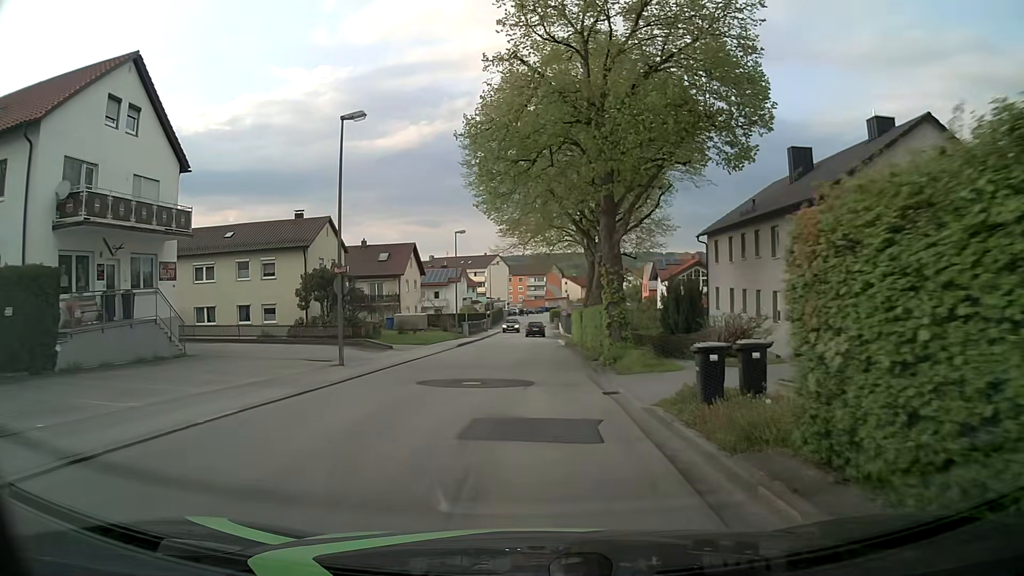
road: unclassified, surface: asphalt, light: Day
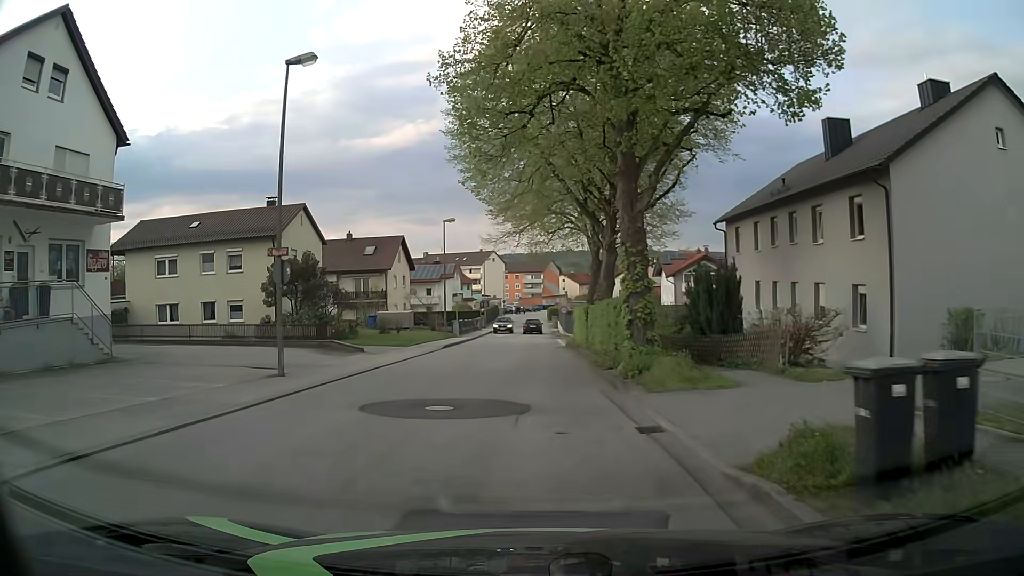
(+0.1, +4.9) m; +1°
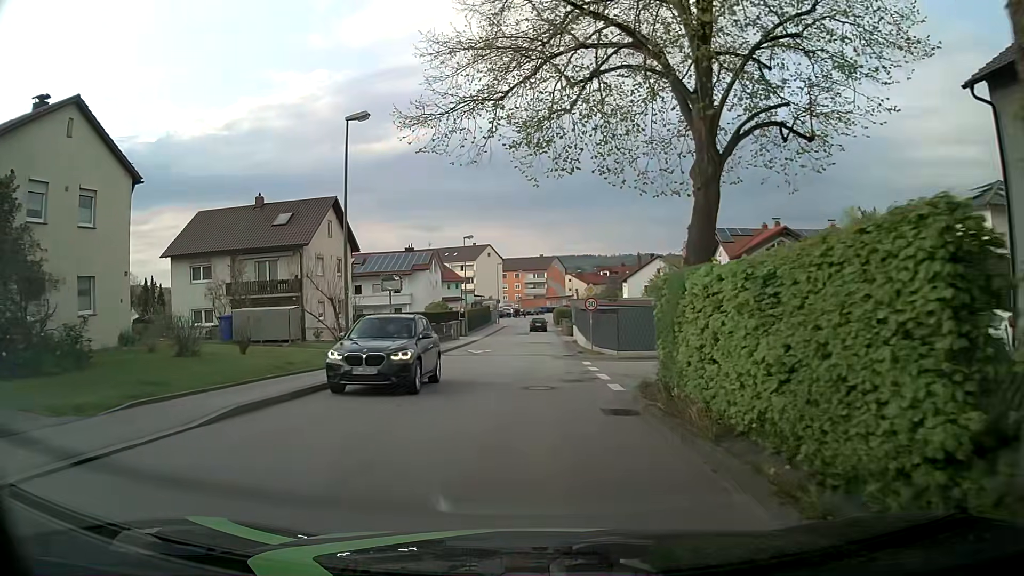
(+0.1, +24.2) m; 0°
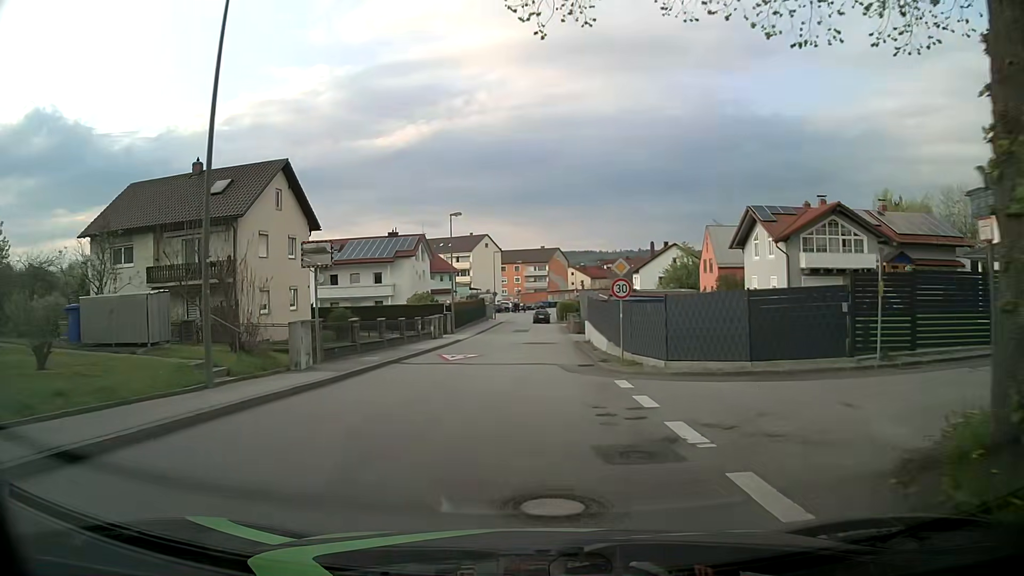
(0.0, +9.6) m; -1°
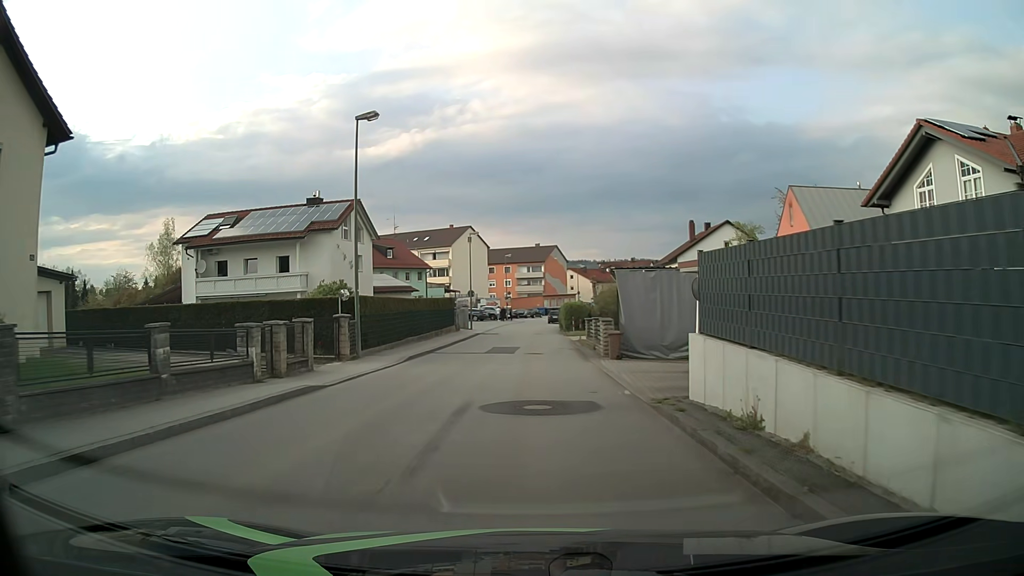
(+0.2, +24.0) m; 0°
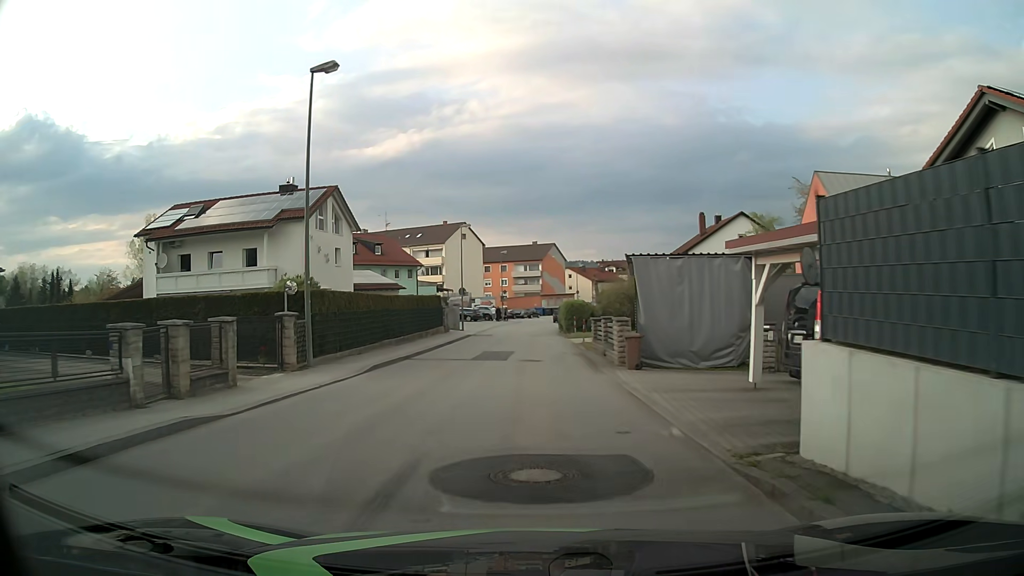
(+0.1, +4.8) m; +1°
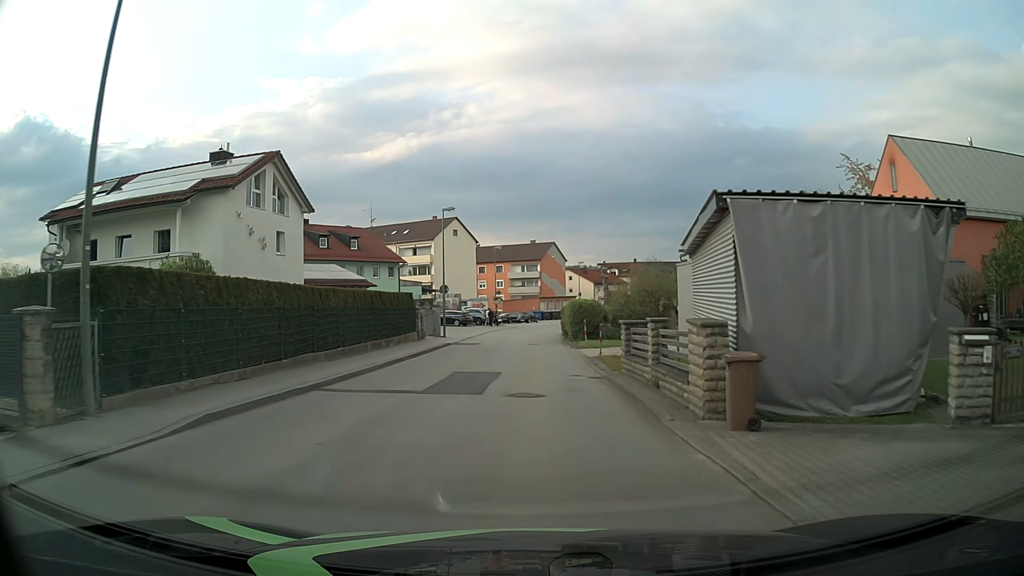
(0.0, +9.6) m; +1°
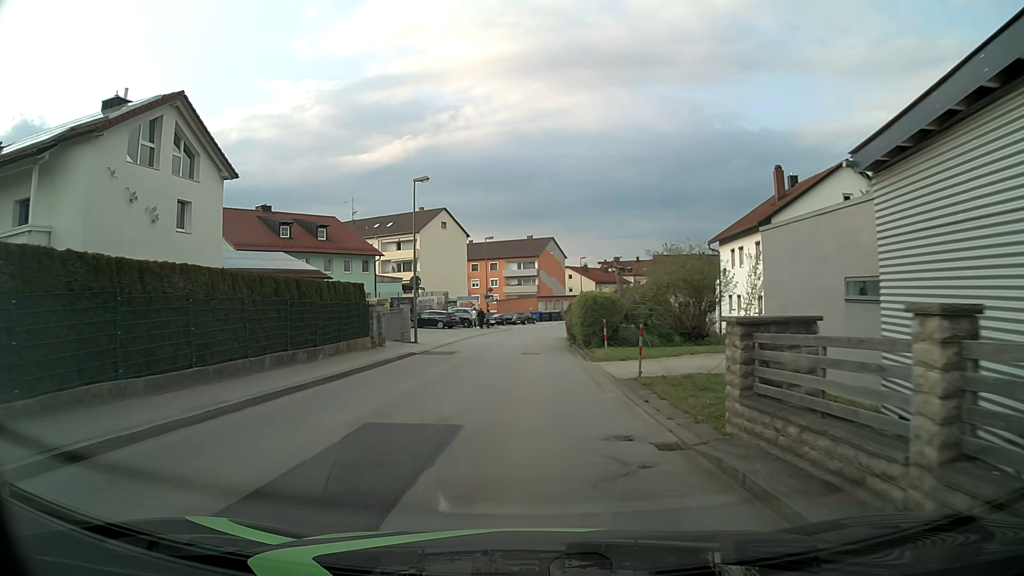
(0.0, +9.6) m; 0°
